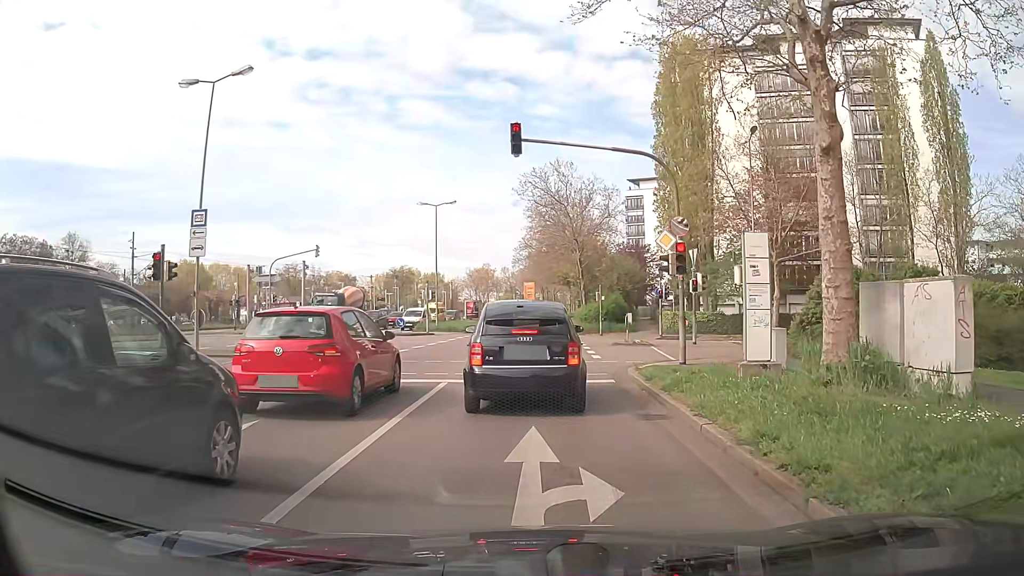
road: secondary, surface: asphalt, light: Day
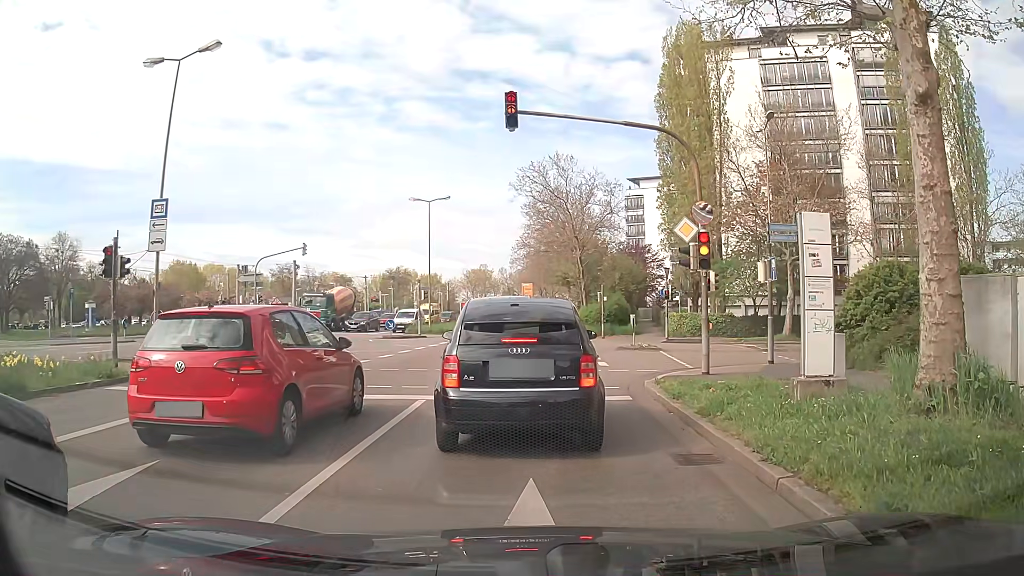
(+0.1, +2.3) m; 0°
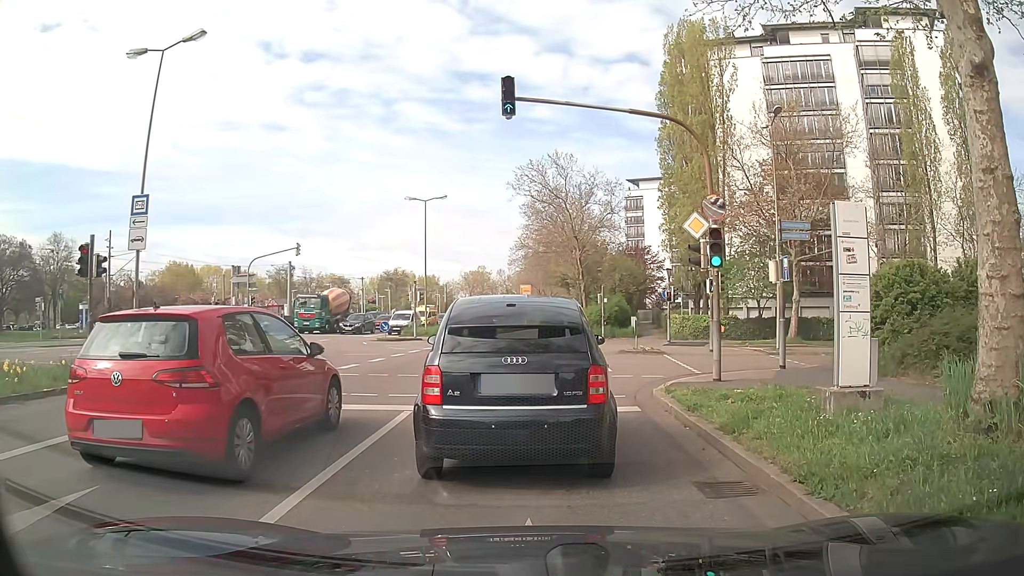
(0.0, +1.0) m; 0°
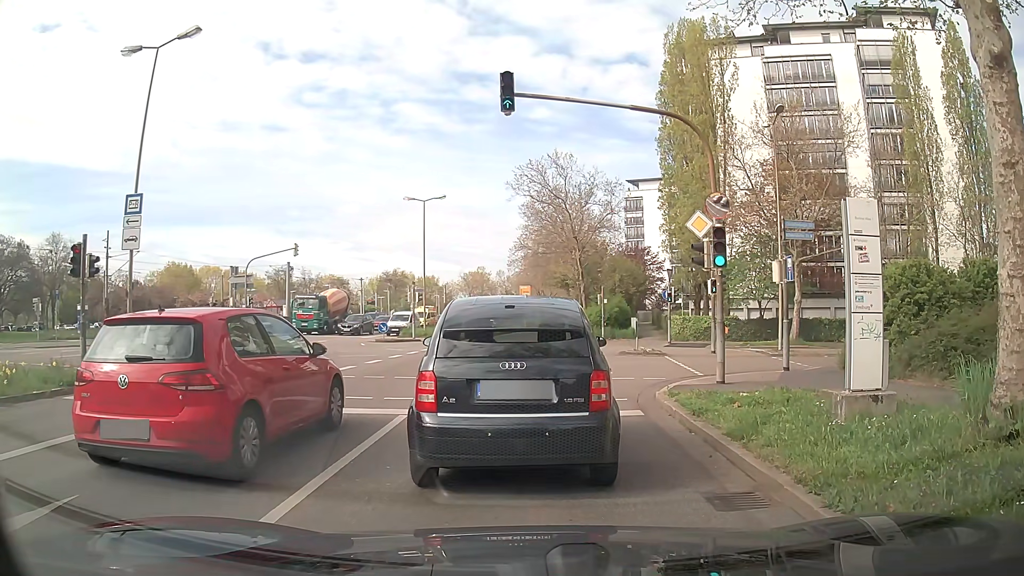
(0.0, +0.3) m; 0°
